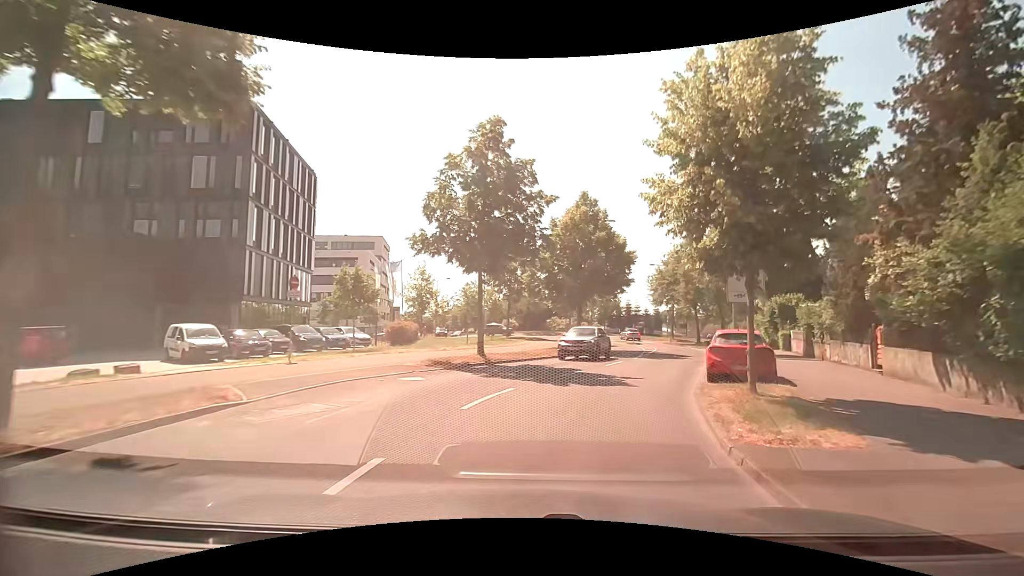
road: tertiary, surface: asphalt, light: Day
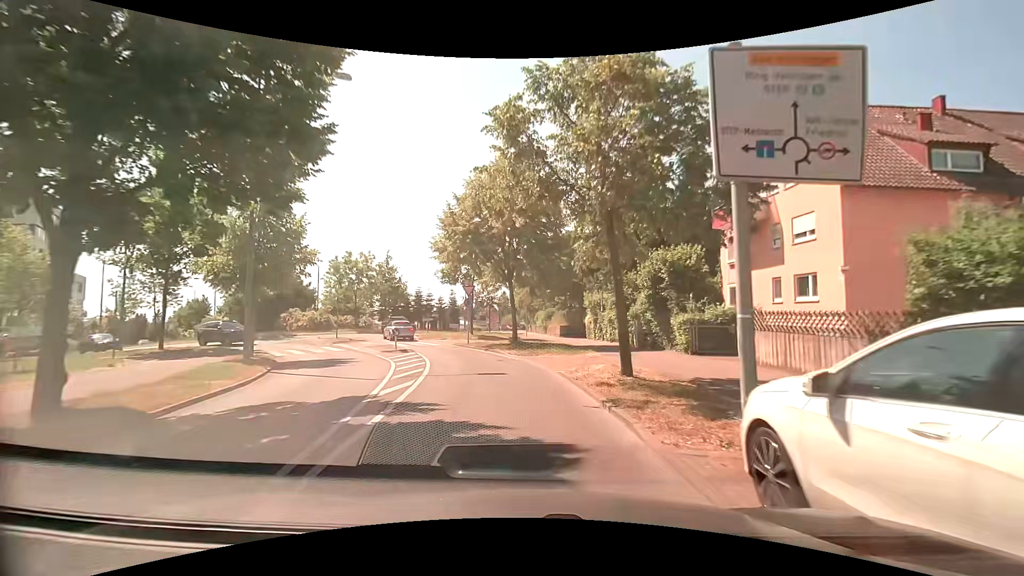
(+6.5, +25.1) m; +23°
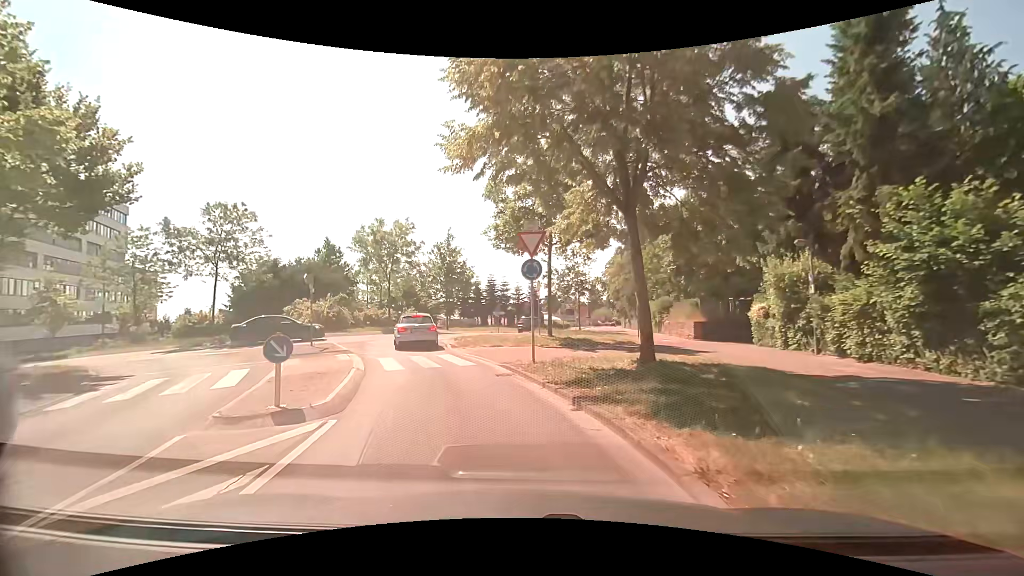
(-1.1, +17.0) m; -11°
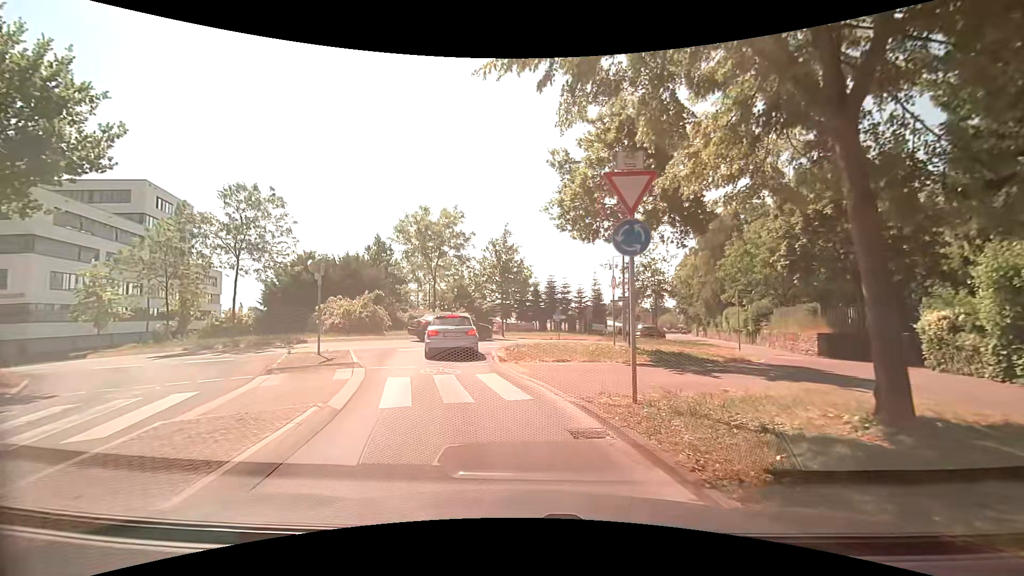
(-0.3, +5.4) m; -7°
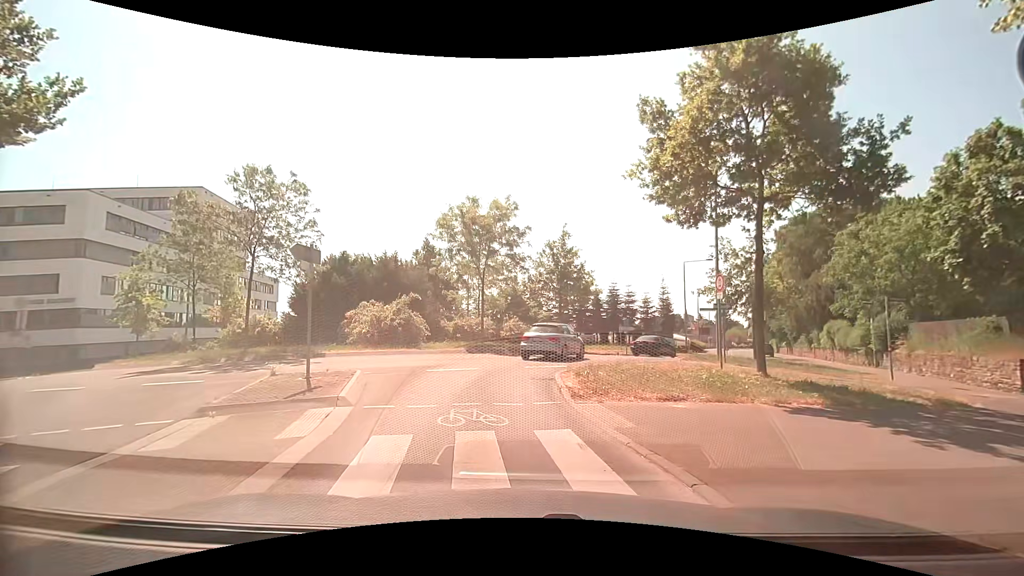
(-0.4, +5.3) m; -8°
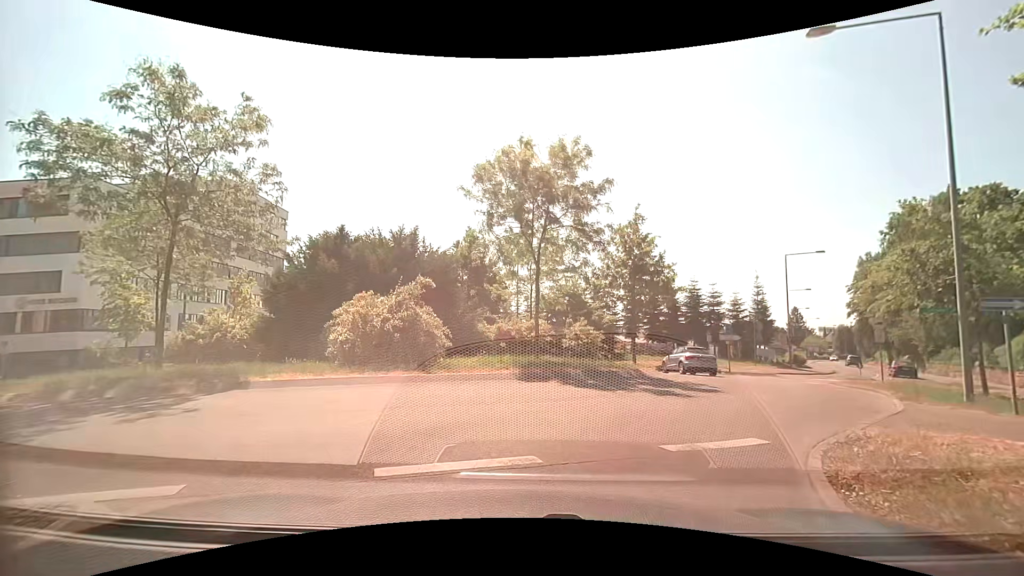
(-0.5, +9.6) m; -6°
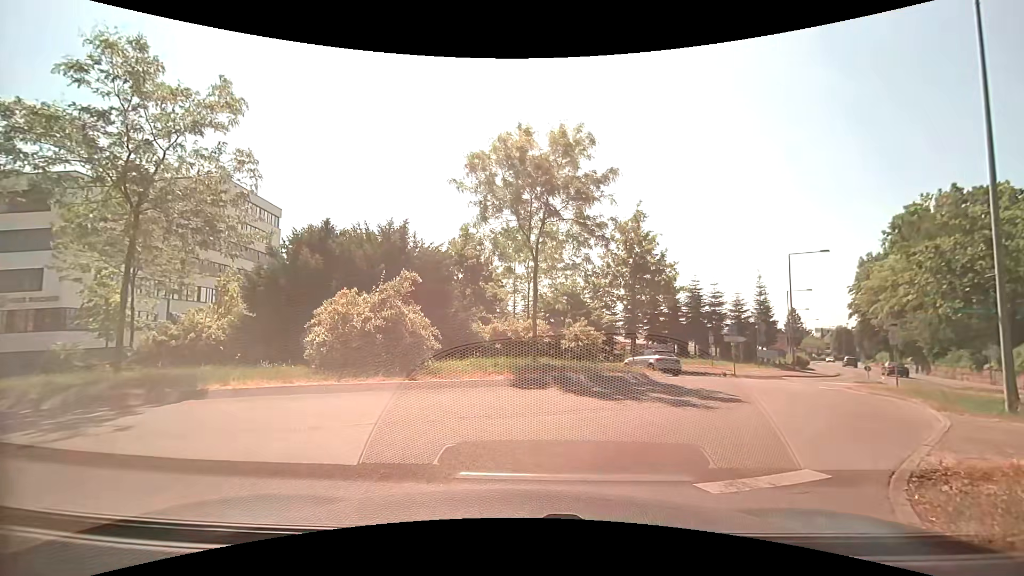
(0.0, +1.2) m; +2°
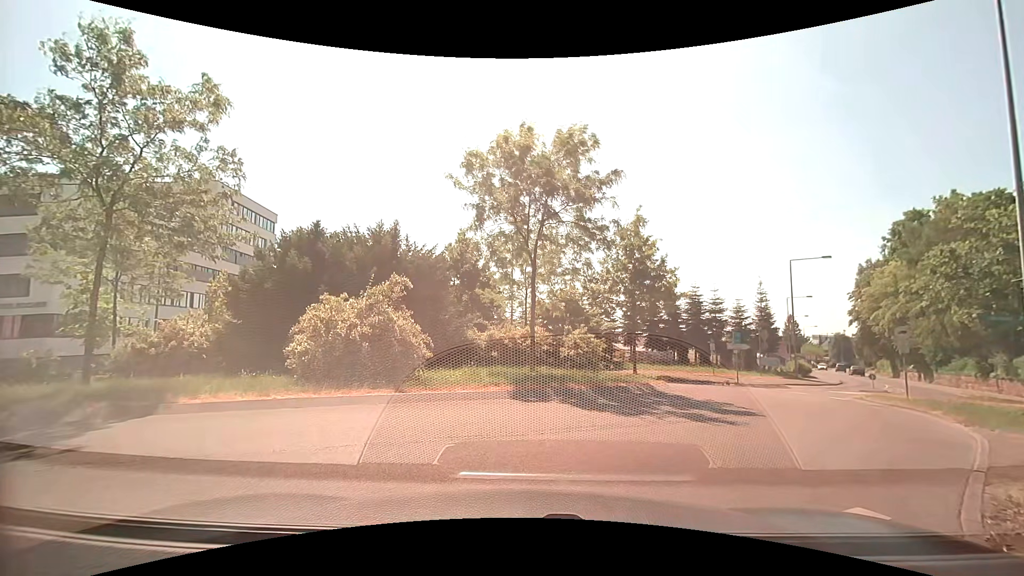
(0.0, +0.8) m; 0°
(+2, +10) (+7, +18) (+13, +26) (+21, +32) (+29, +39) (+34, +47) (+39, +56) (+43, +65) (+48, +74) (+52, +83) m
